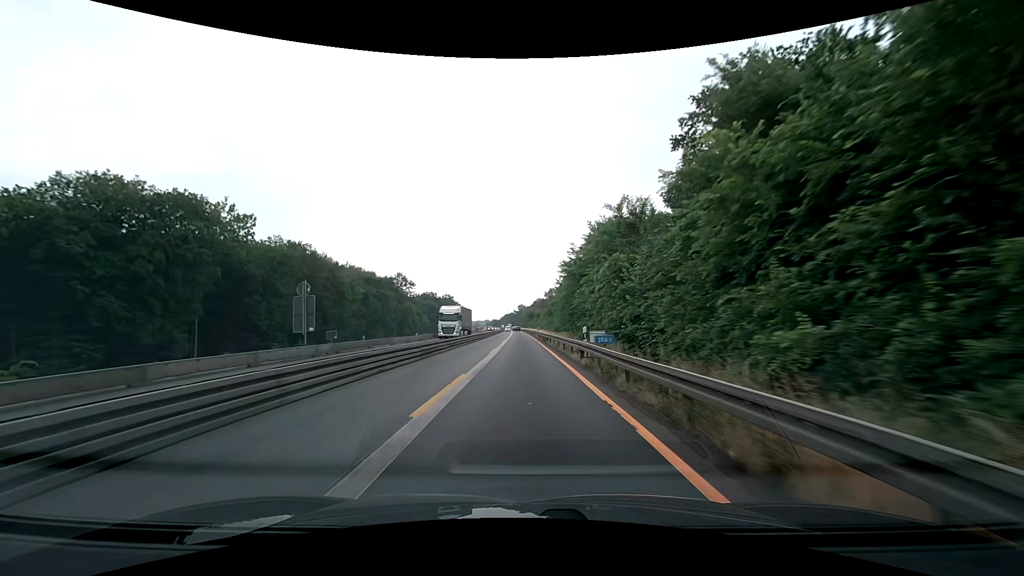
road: motorway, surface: asphalt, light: Day
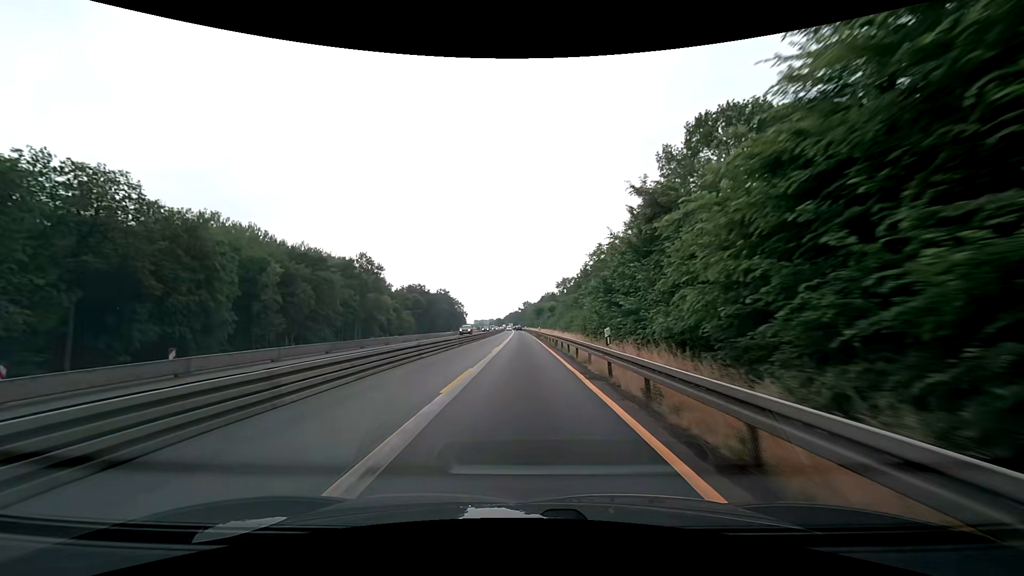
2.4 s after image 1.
(-0.2, +50.1) m; -1°
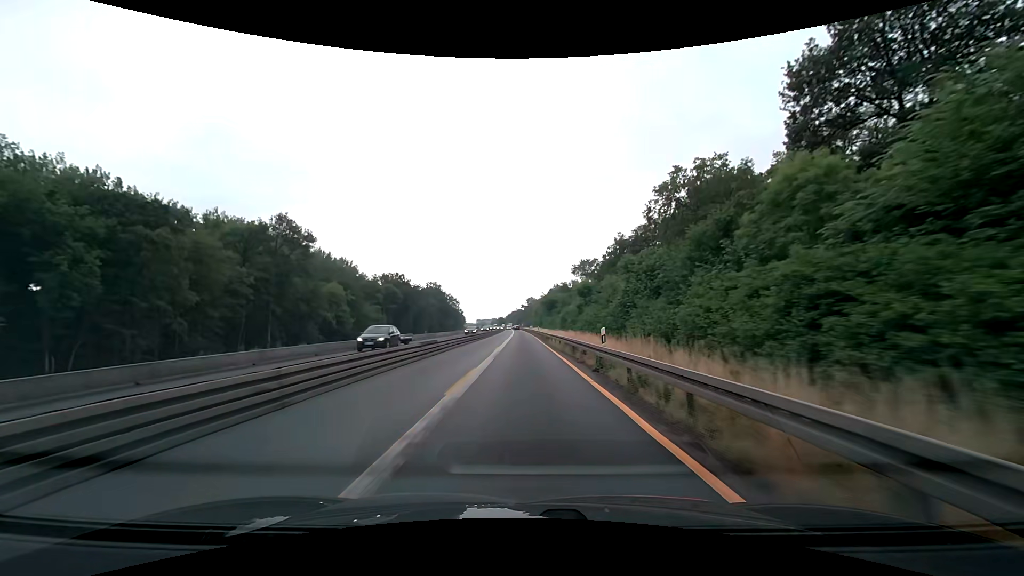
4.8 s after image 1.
(-0.3, +50.1) m; 0°
(0, +10) (0, +20) (0, +30) (0, +40) (0, +50) (0, +60) (0, +70) (0, +80) (0, +90) (-1, +100) m
